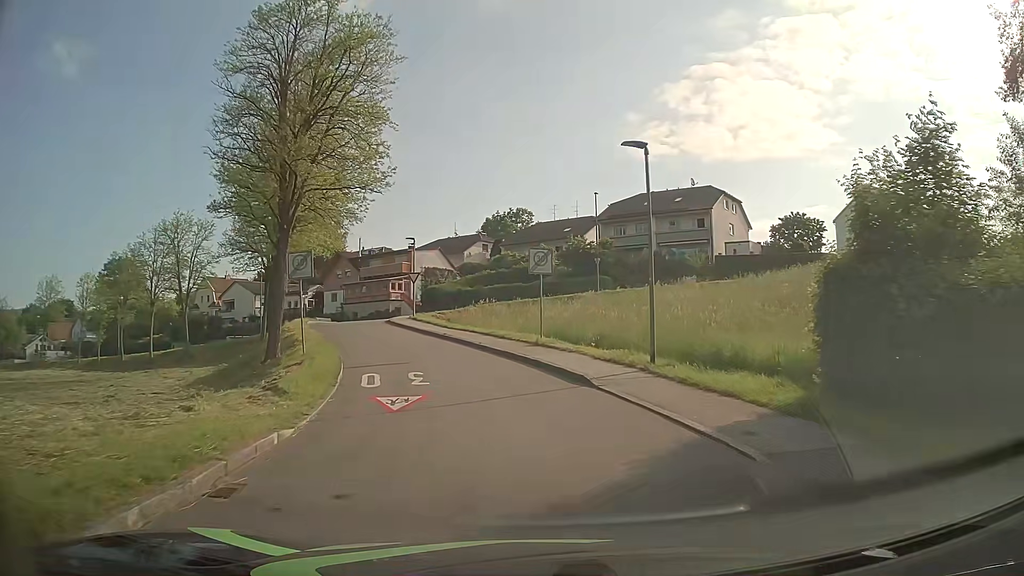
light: Day
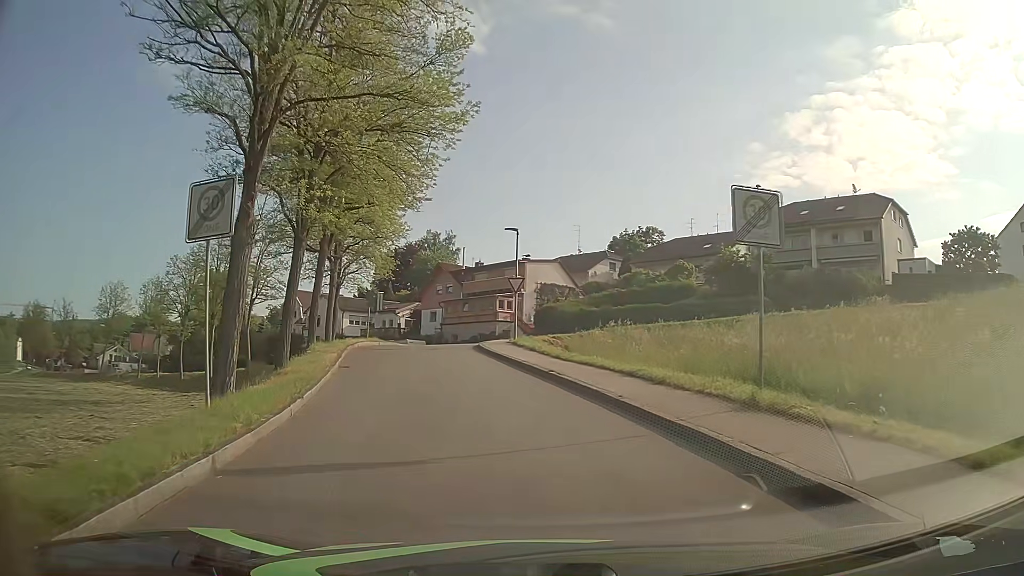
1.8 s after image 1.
(-0.9, +12.9) m; -11°
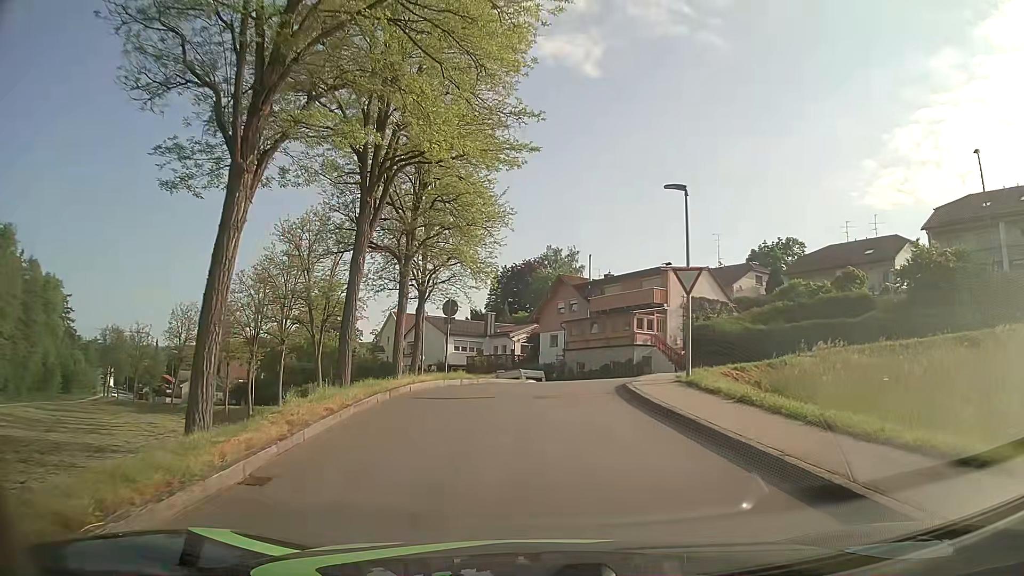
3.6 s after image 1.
(-1.1, +12.5) m; -9°
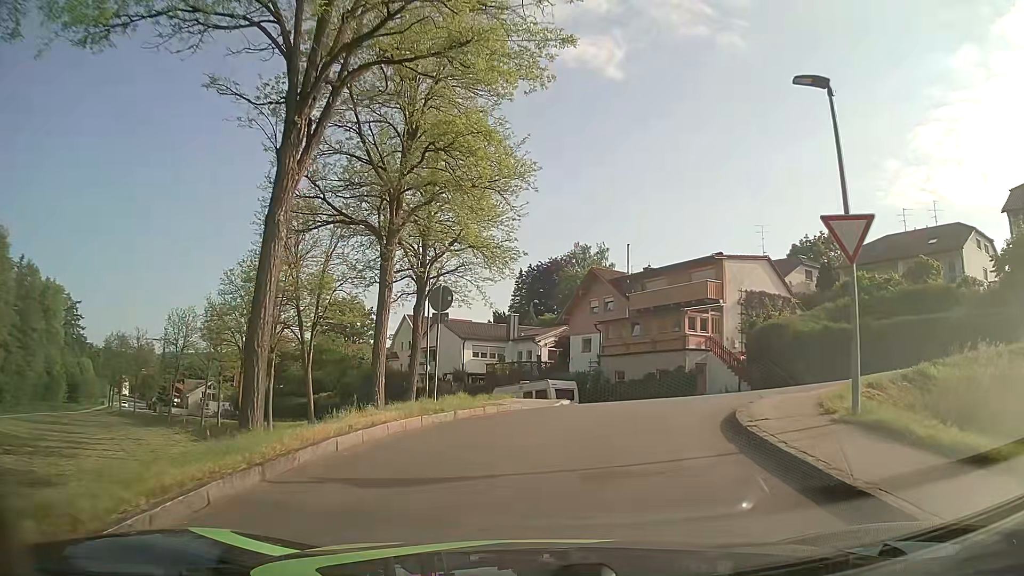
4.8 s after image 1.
(-0.2, +7.9) m; -3°
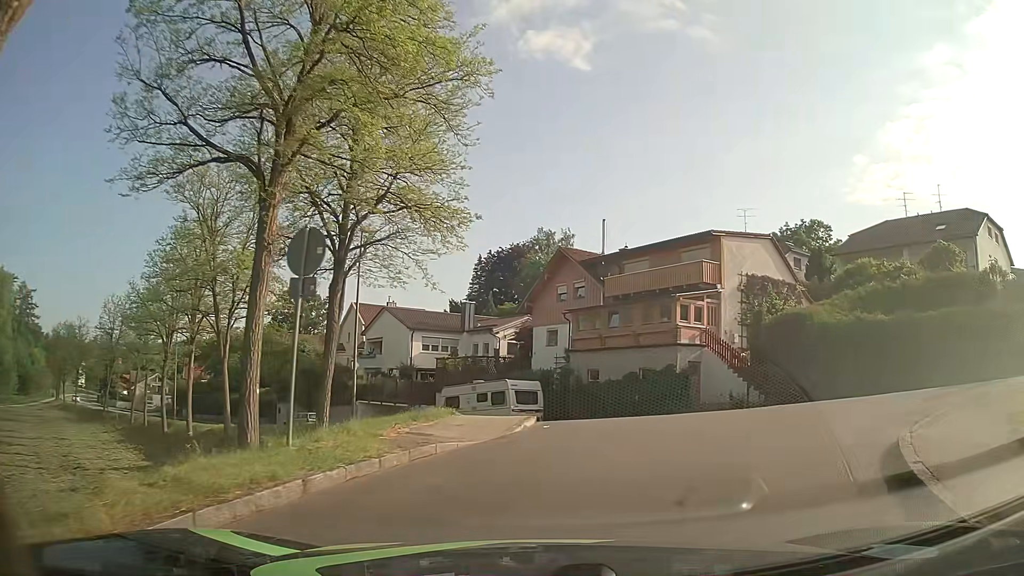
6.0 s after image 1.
(+0.1, +6.9) m; +3°
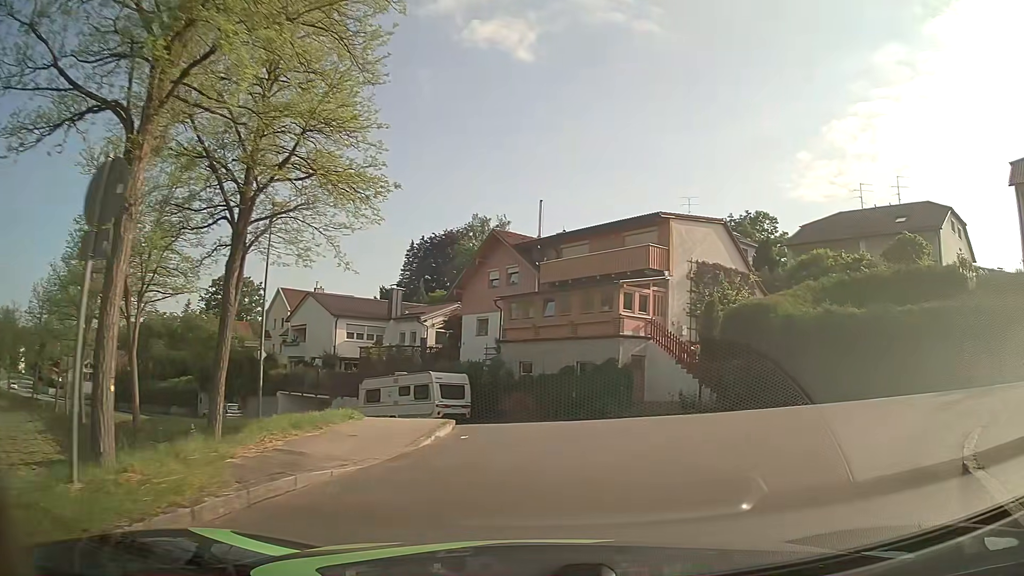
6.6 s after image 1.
(+0.1, +2.8) m; +5°
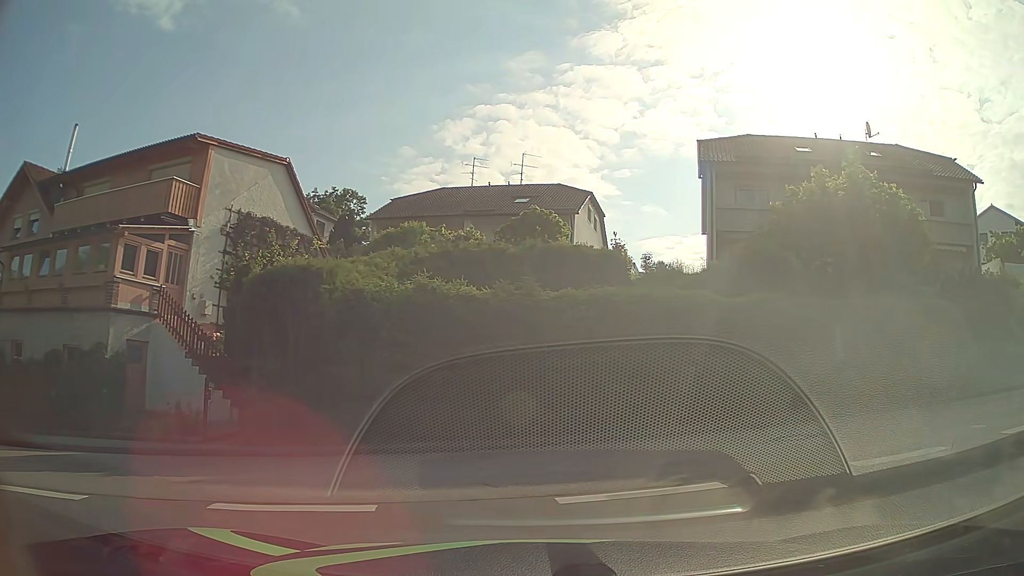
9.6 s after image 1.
(+2.7, +8.6) m; +35°
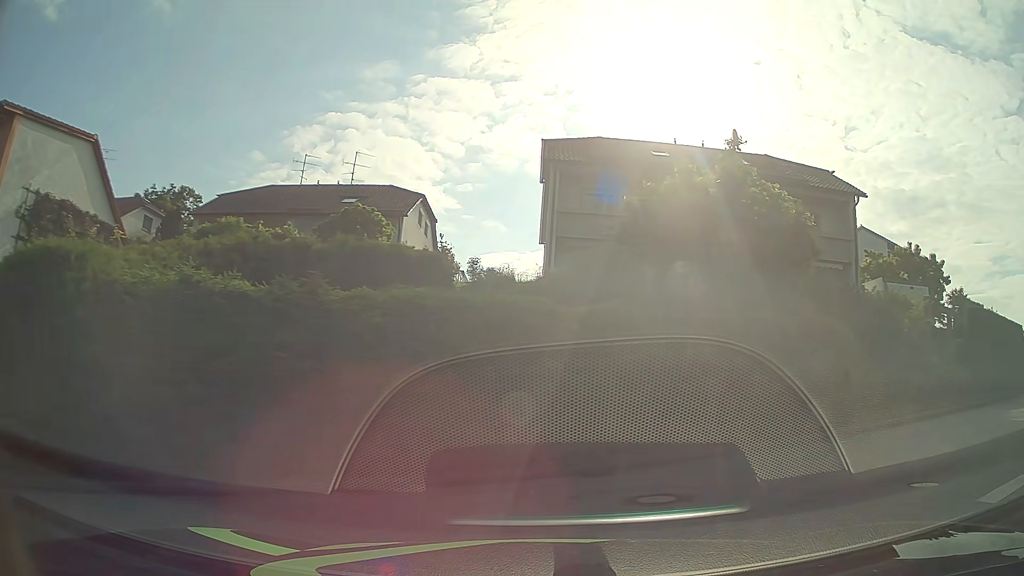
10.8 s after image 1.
(+0.5, +3.3) m; +15°
(+4, +9) (+13, +14) (+22, +18) (+30, +24) (+37, +31) (+44, +38) (+50, +46) (+55, +55) (+60, +63) (+65, +72) m
